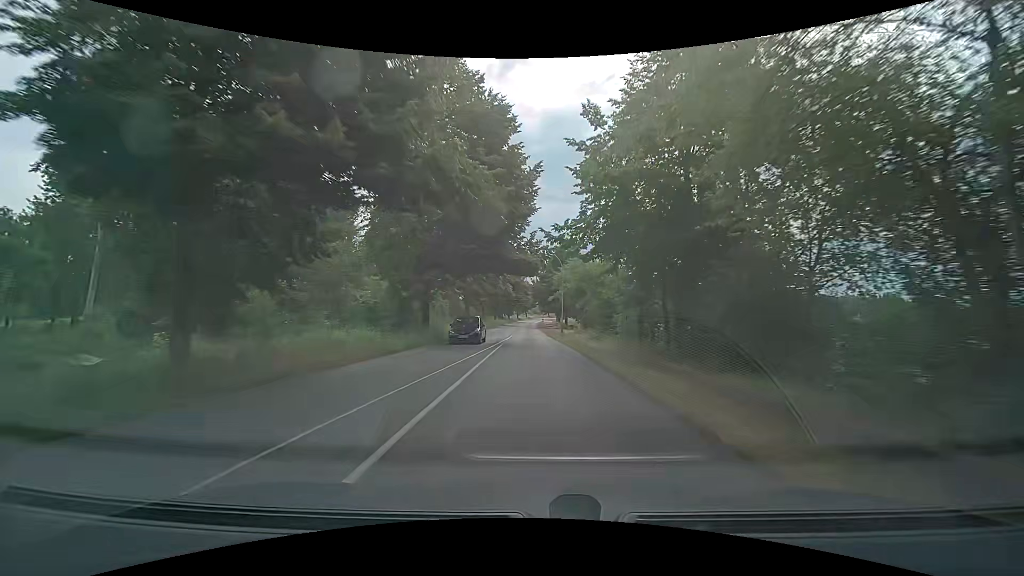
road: secondary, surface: asphalt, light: Day
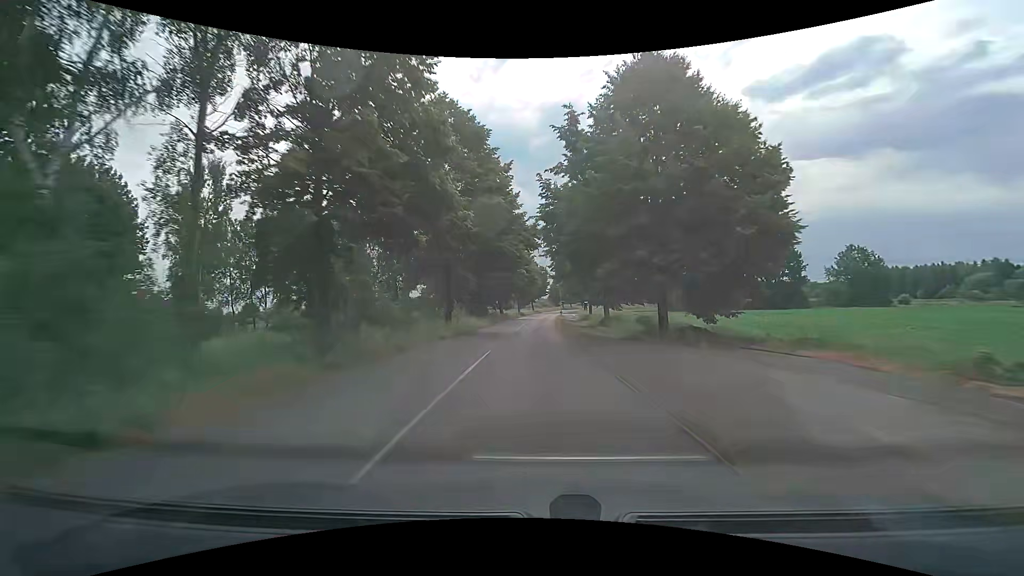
(-0.9, +57.9) m; -1°
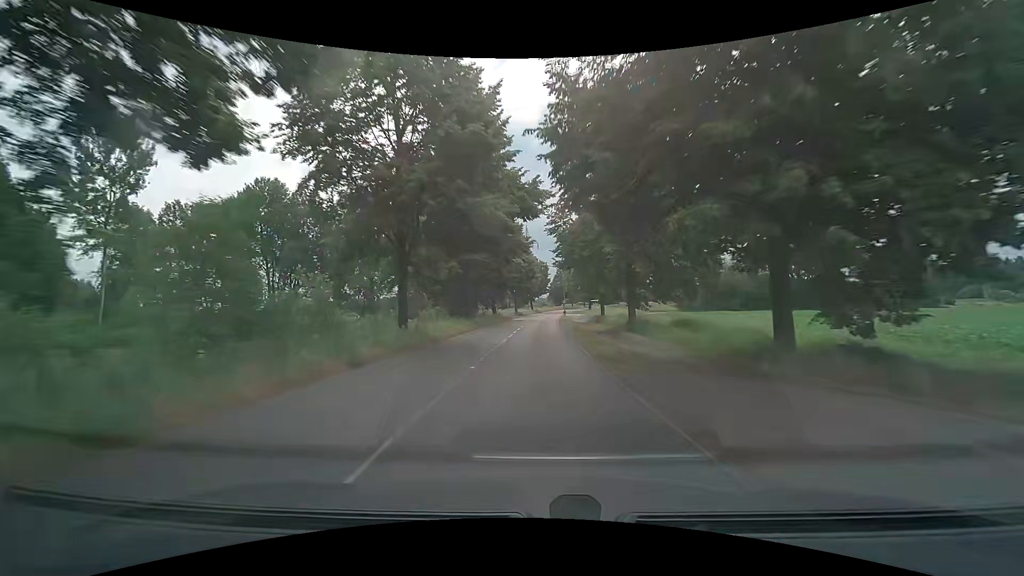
(0.0, +11.8) m; 0°
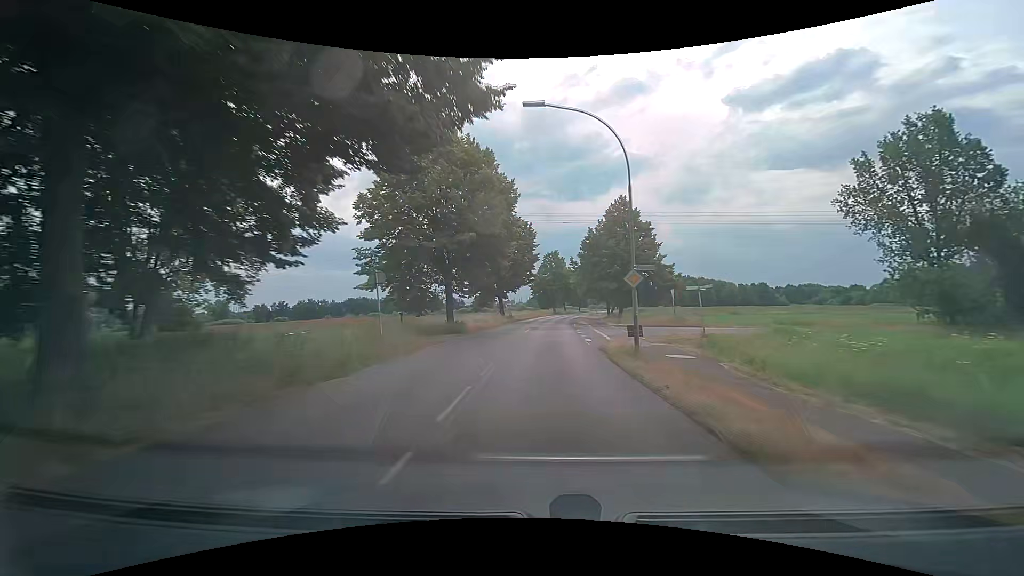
(+1.0, +55.8) m; +3°
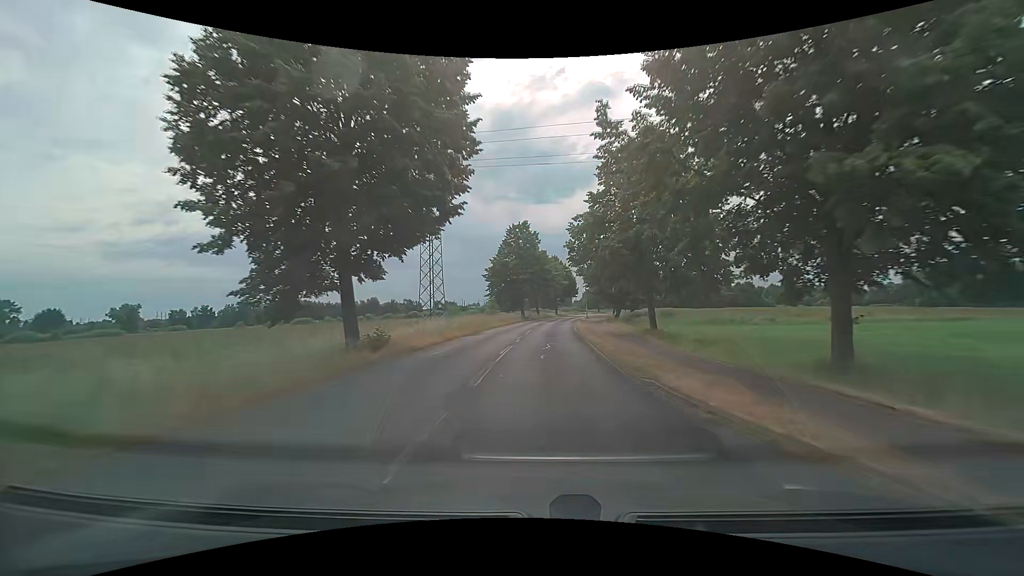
(+1.1, +40.4) m; +4°
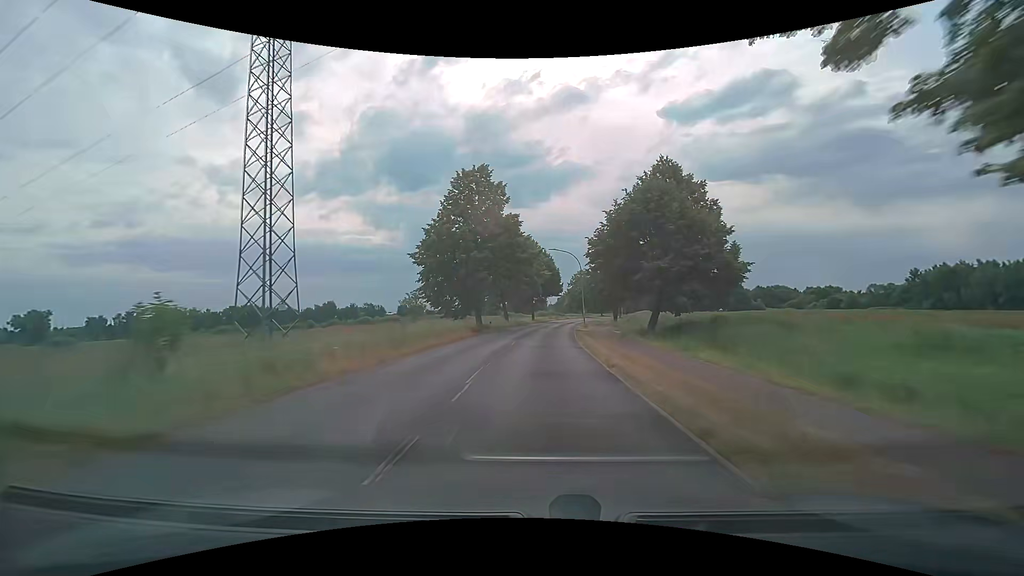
(+0.9, +29.8) m; +3°
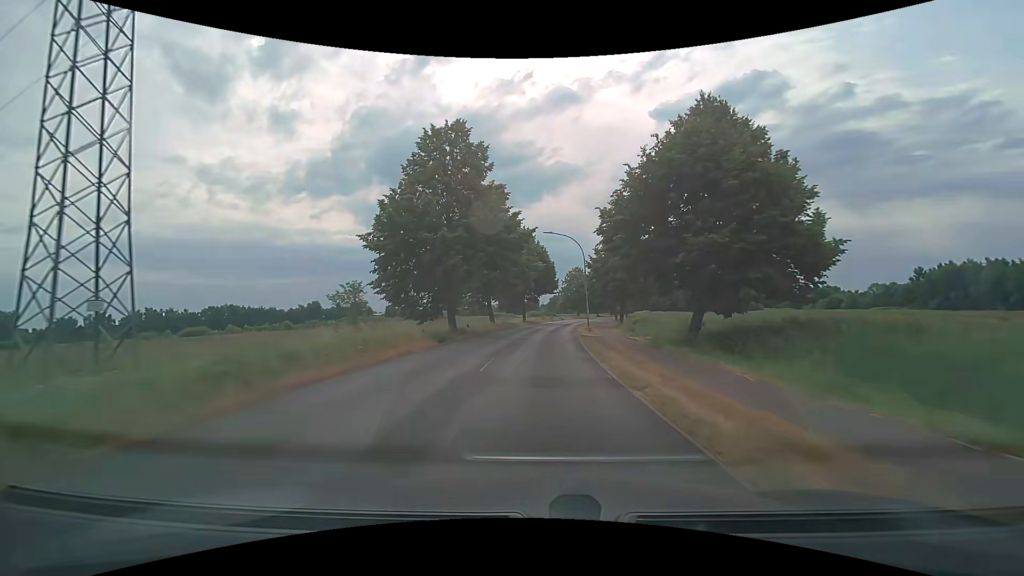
(+0.1, +10.1) m; +1°
